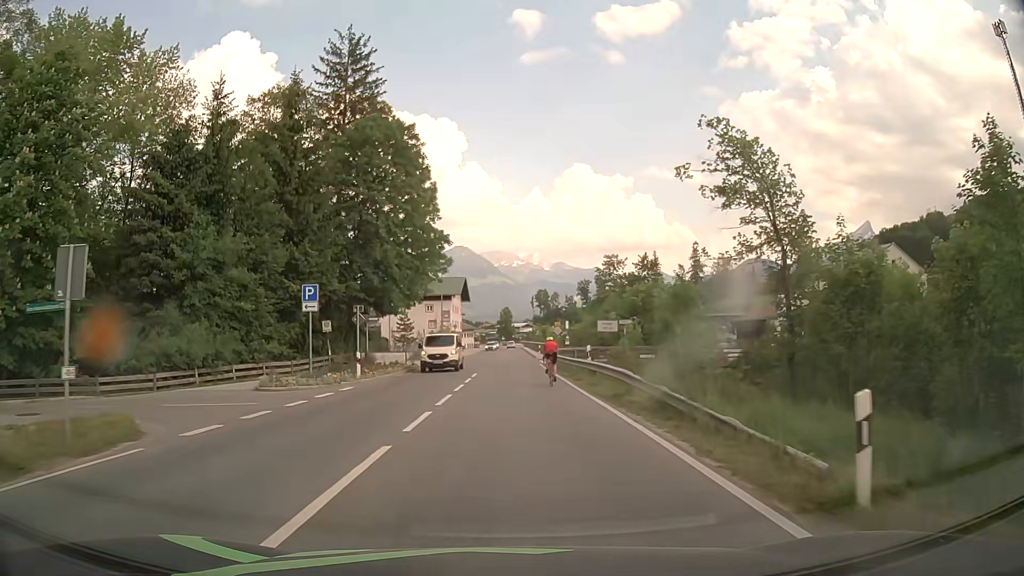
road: primary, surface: asphalt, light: Day
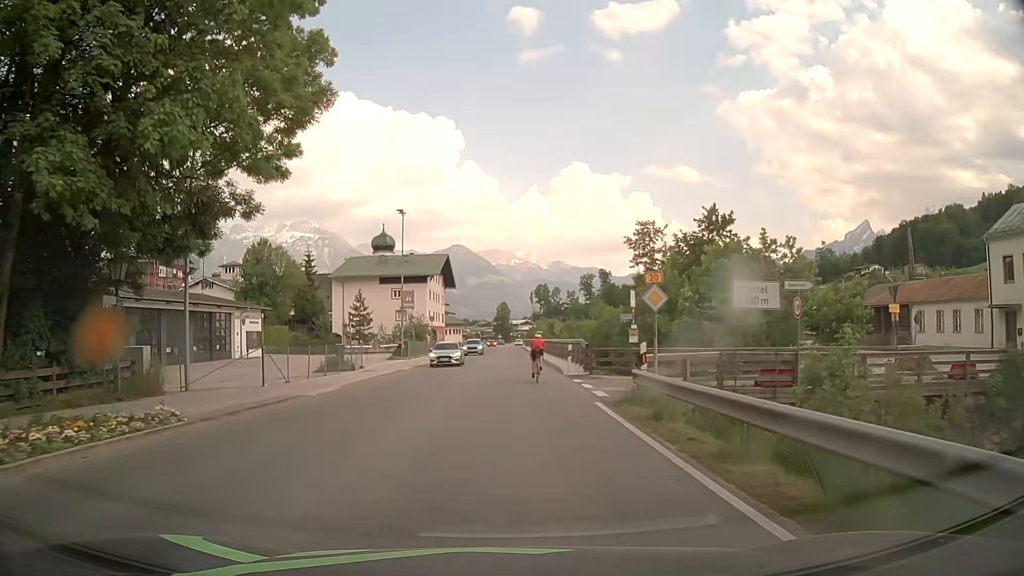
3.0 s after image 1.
(+0.3, +30.9) m; 0°
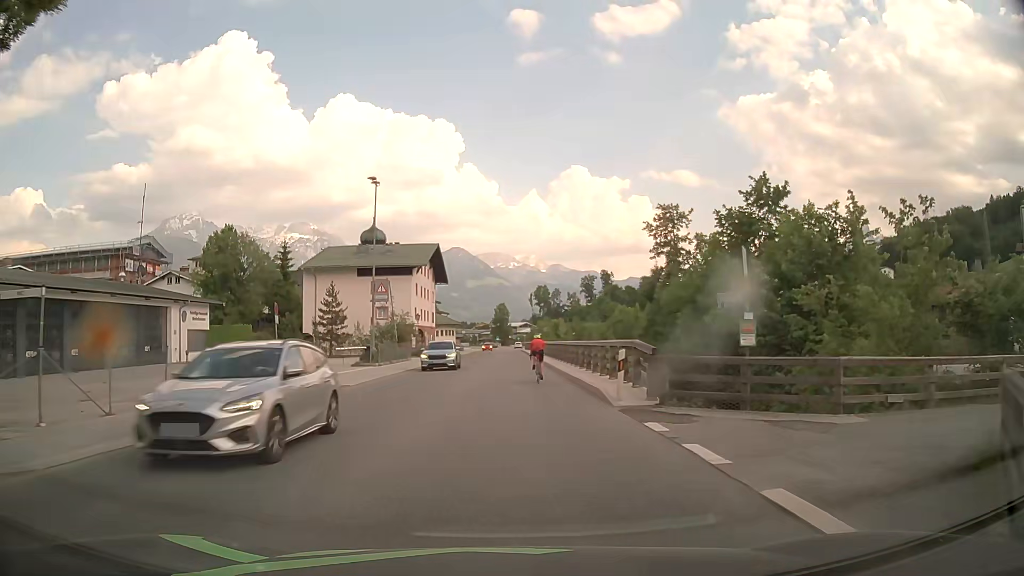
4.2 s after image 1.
(0.0, +12.2) m; 0°
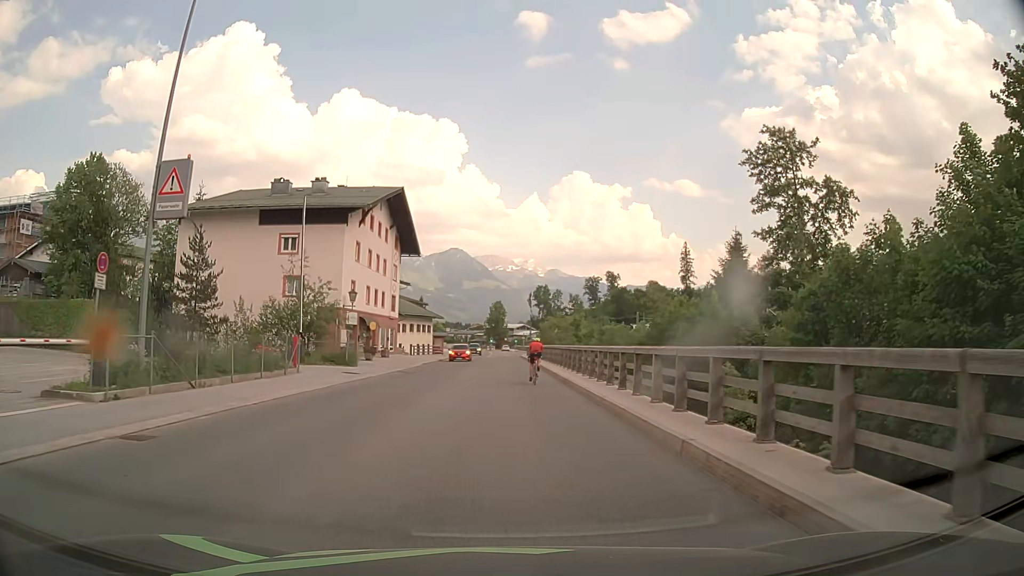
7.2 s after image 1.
(-0.2, +30.0) m; 0°
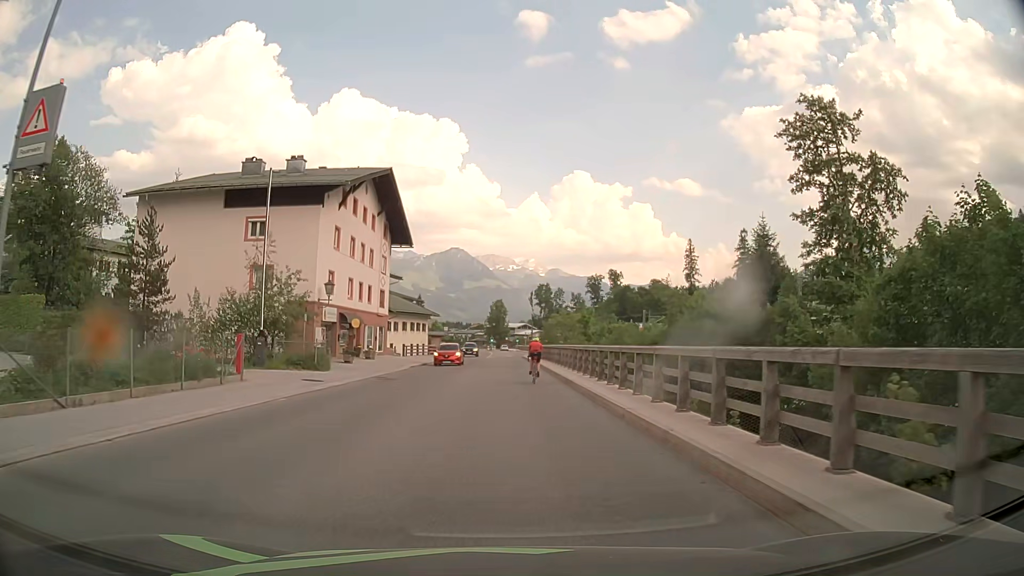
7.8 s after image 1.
(0.0, +6.0) m; 0°
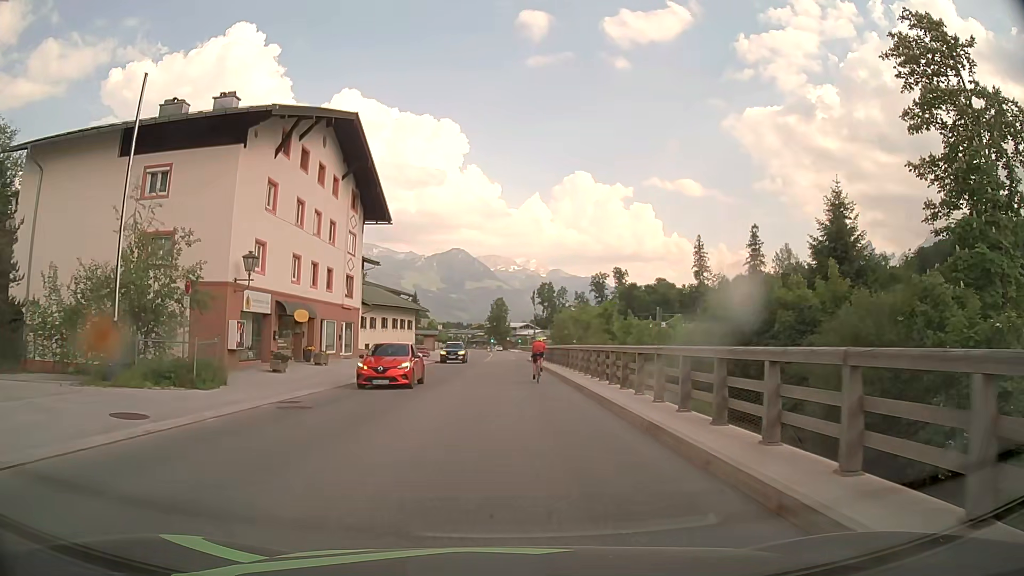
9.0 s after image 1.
(0.0, +11.9) m; 0°
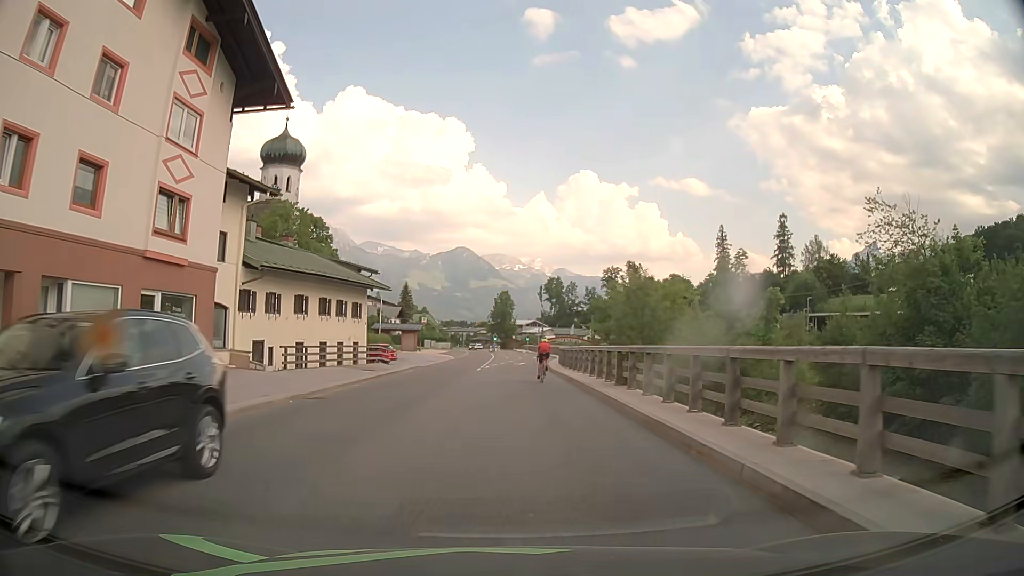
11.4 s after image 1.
(-0.1, +24.1) m; 0°
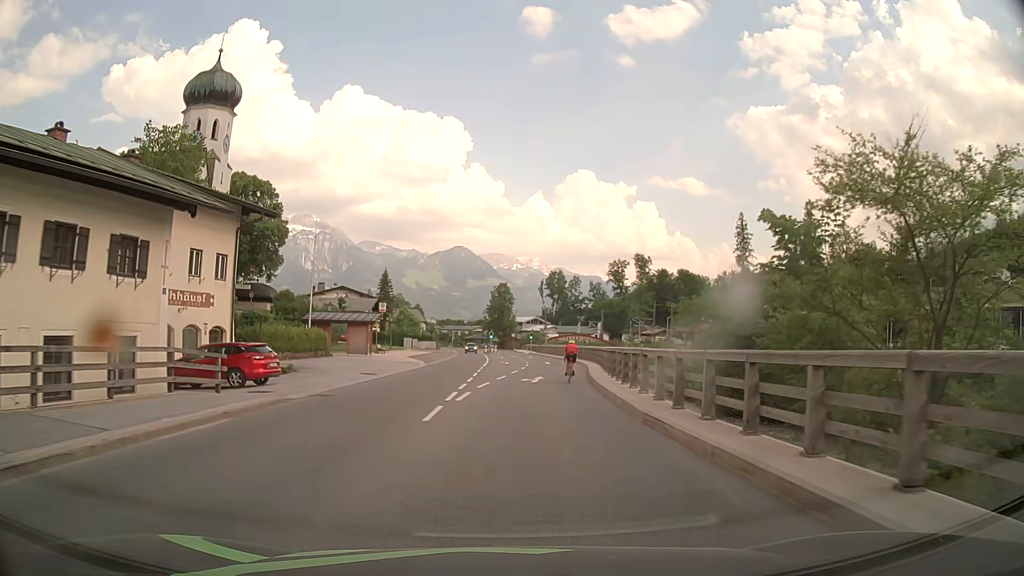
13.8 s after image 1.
(-0.2, +24.5) m; 0°
(0, +10) (0, +20) (+1, +30) (+2, +40) (+2, +50) (+2, +60) (+2, +70) (+2, +80) (+2, +90) (+1, +100) m
